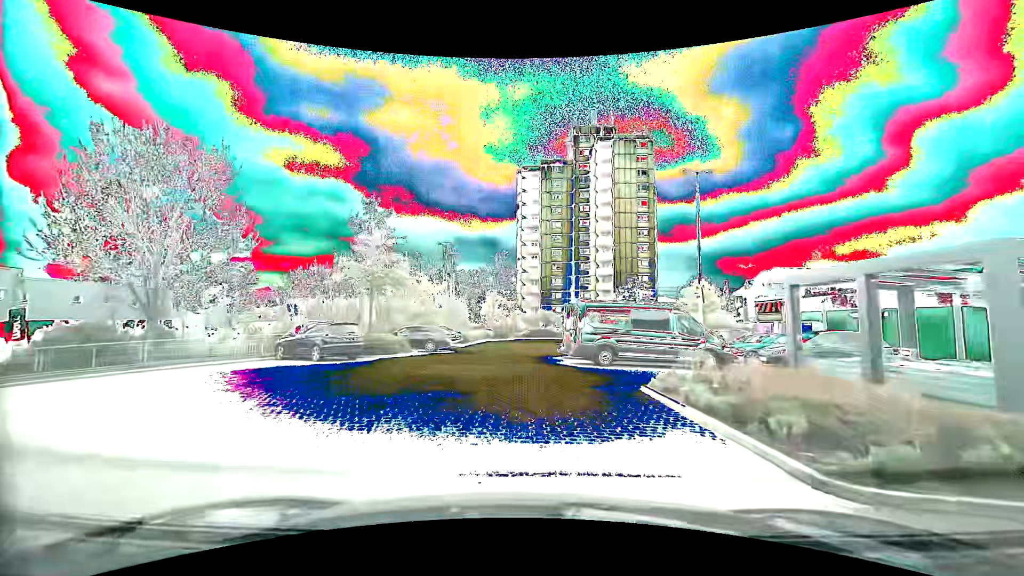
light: Day
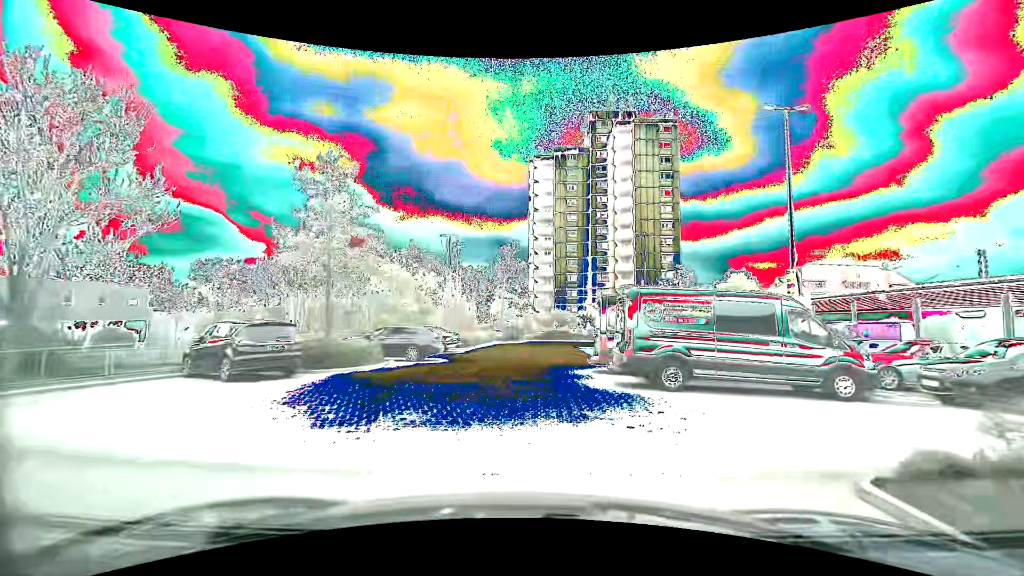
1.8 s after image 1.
(-0.2, +6.8) m; -2°
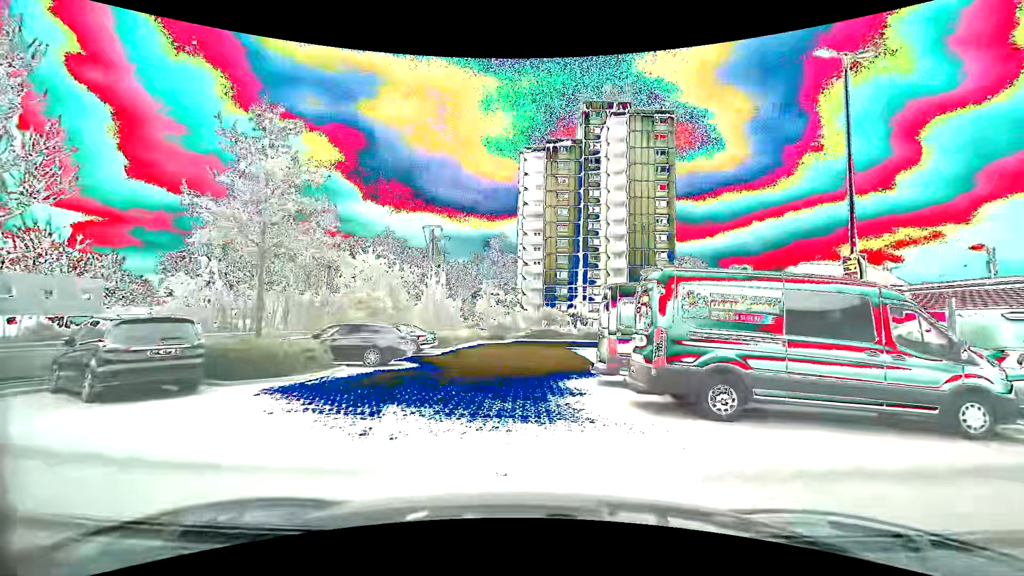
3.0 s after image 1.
(0.0, +3.6) m; +1°
